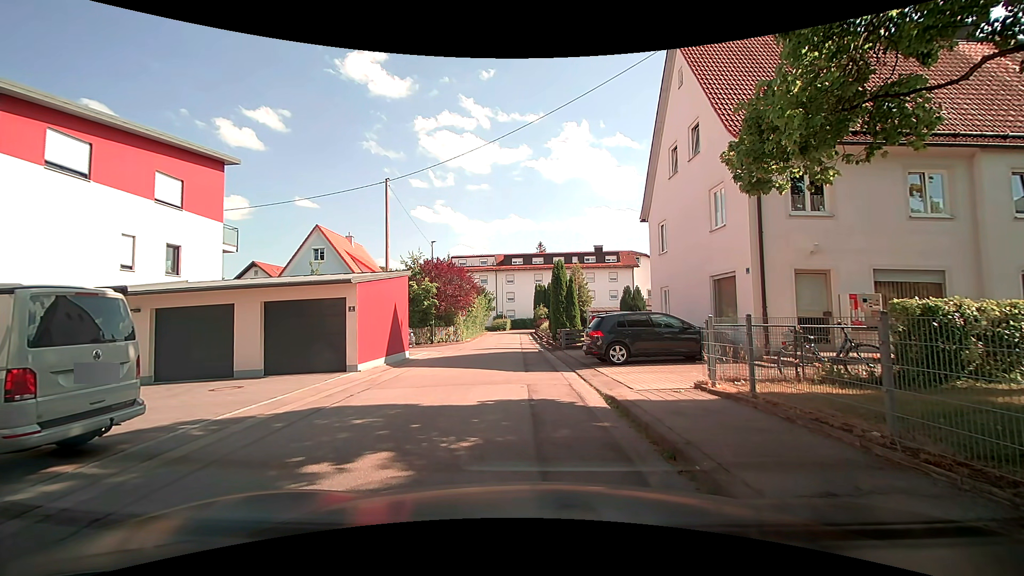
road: residential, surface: asphalt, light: Day
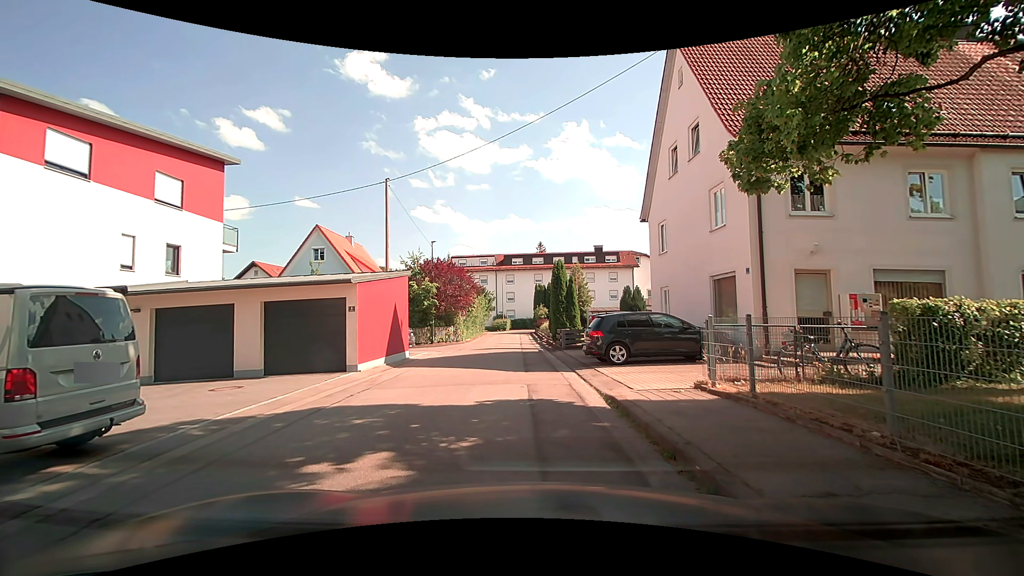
(0.0, 0.0) m; 0°
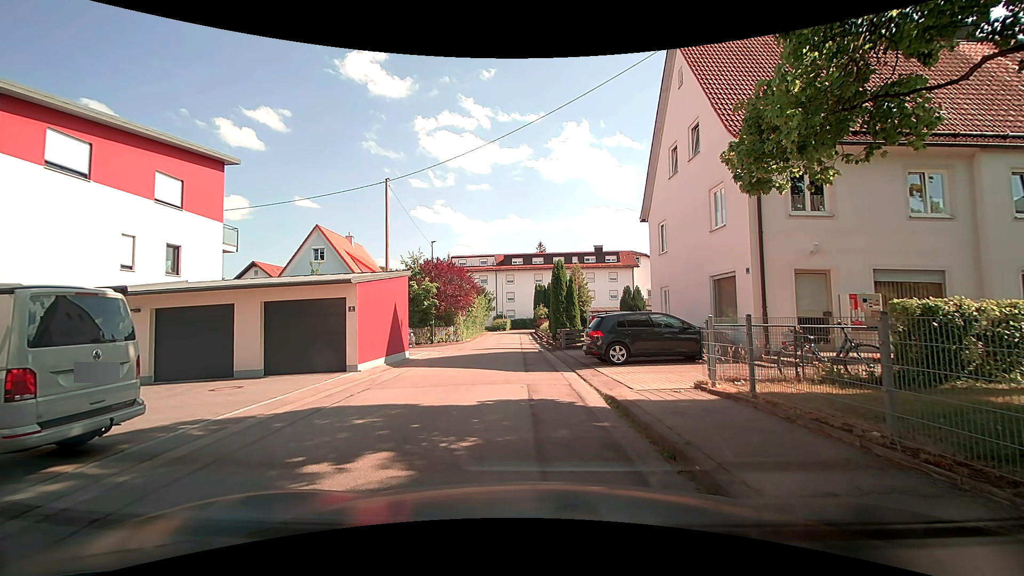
(0.0, 0.0) m; 0°
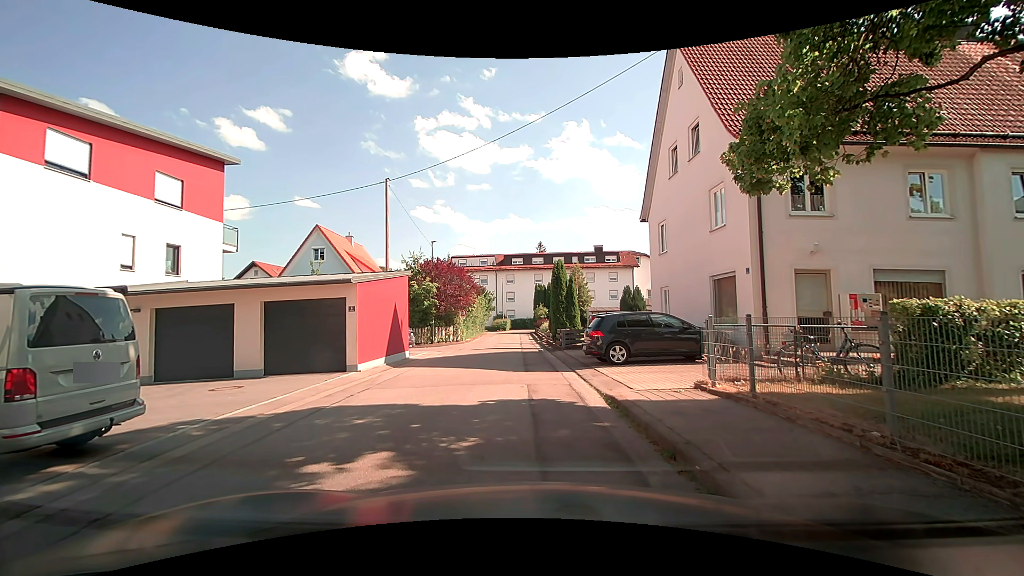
(0.0, 0.0) m; 0°
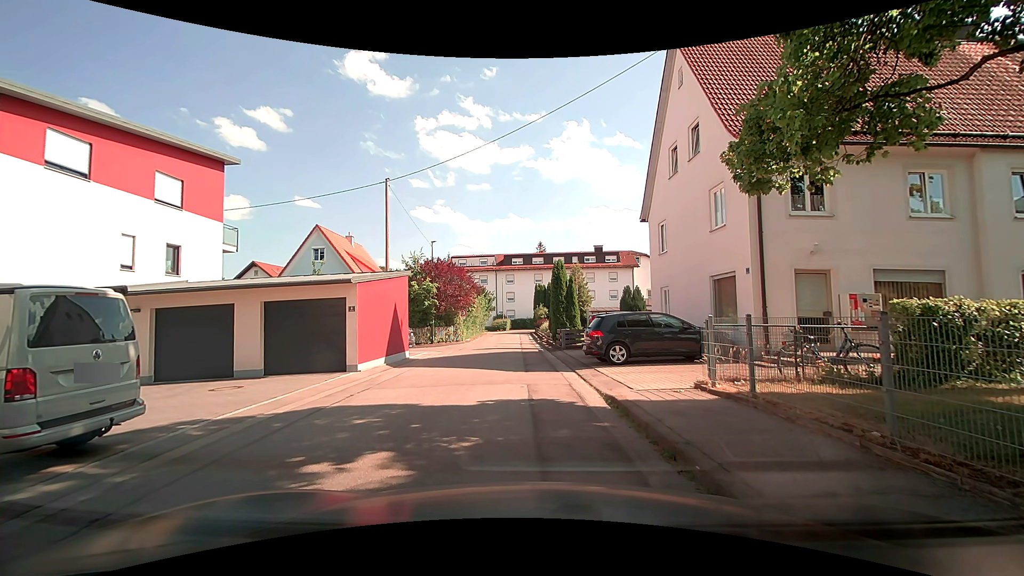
(0.0, 0.0) m; 0°
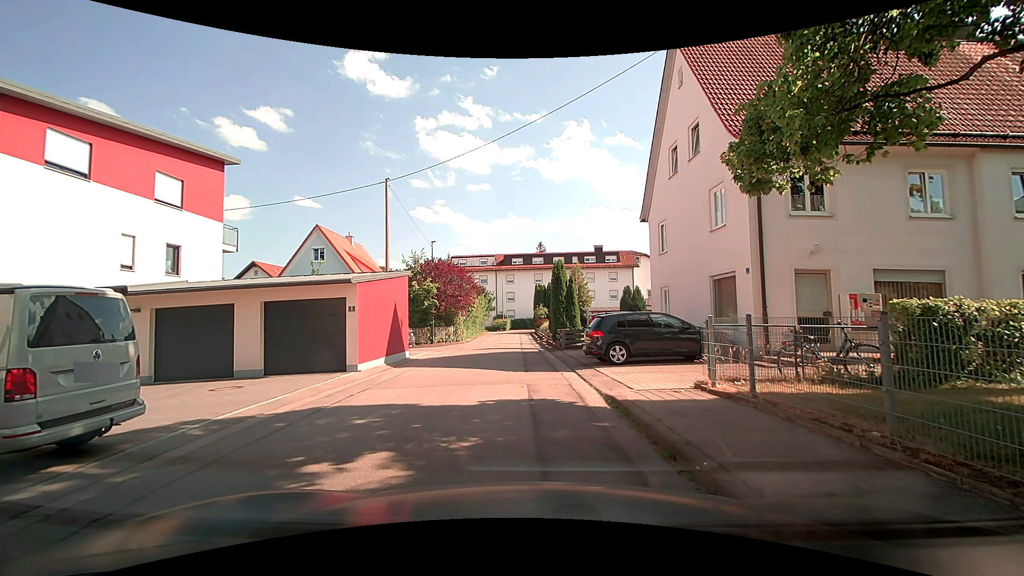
(0.0, 0.0) m; 0°
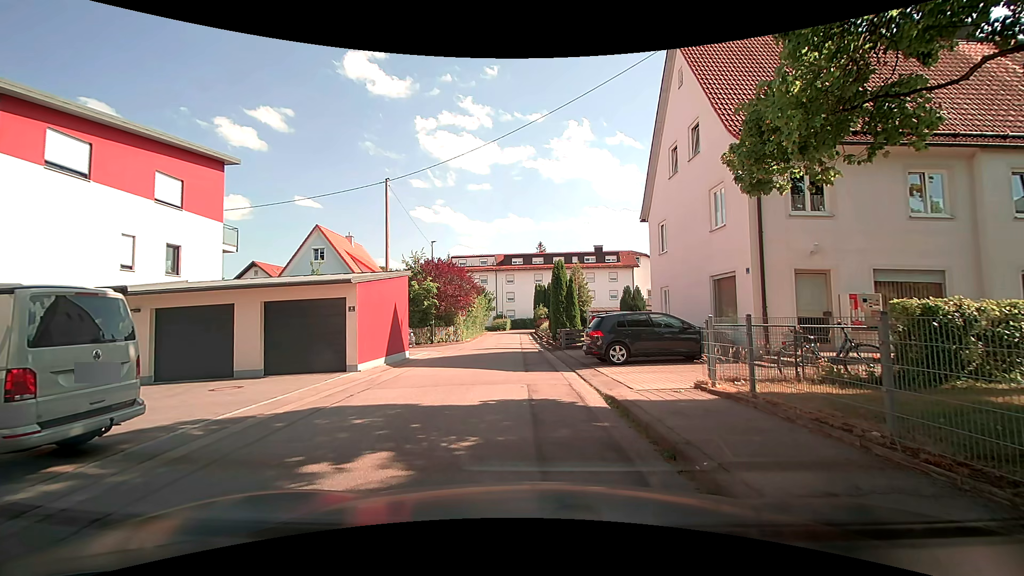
(0.0, 0.0) m; 0°
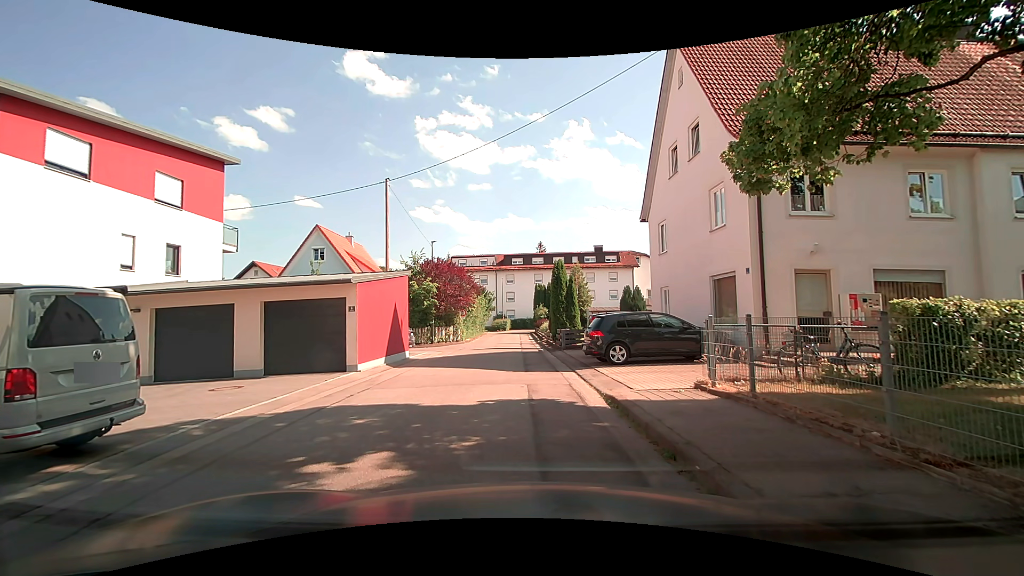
(0.0, 0.0) m; 0°
